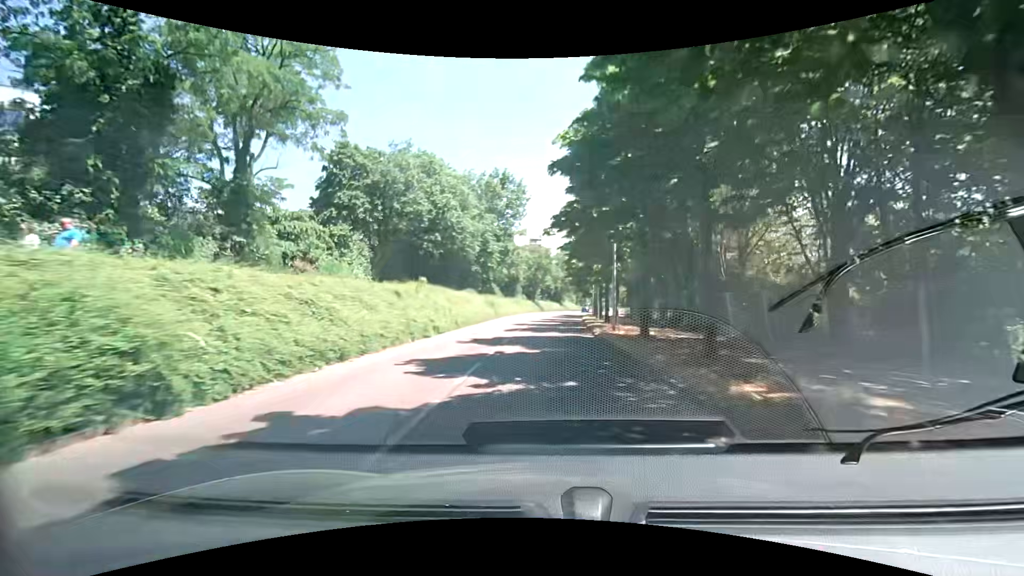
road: tertiary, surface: asphalt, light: Day
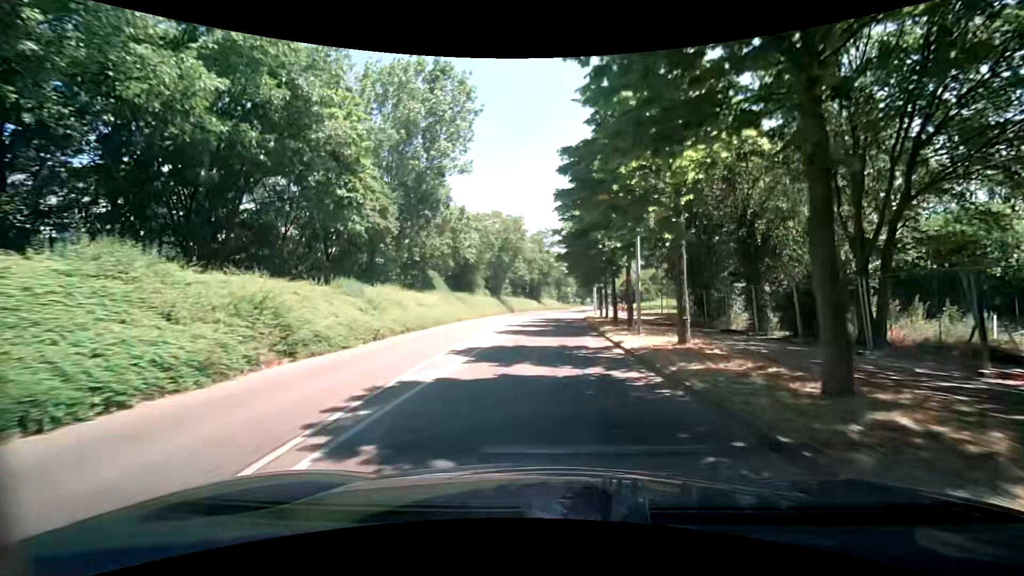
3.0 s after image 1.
(+1.2, +37.2) m; +2°
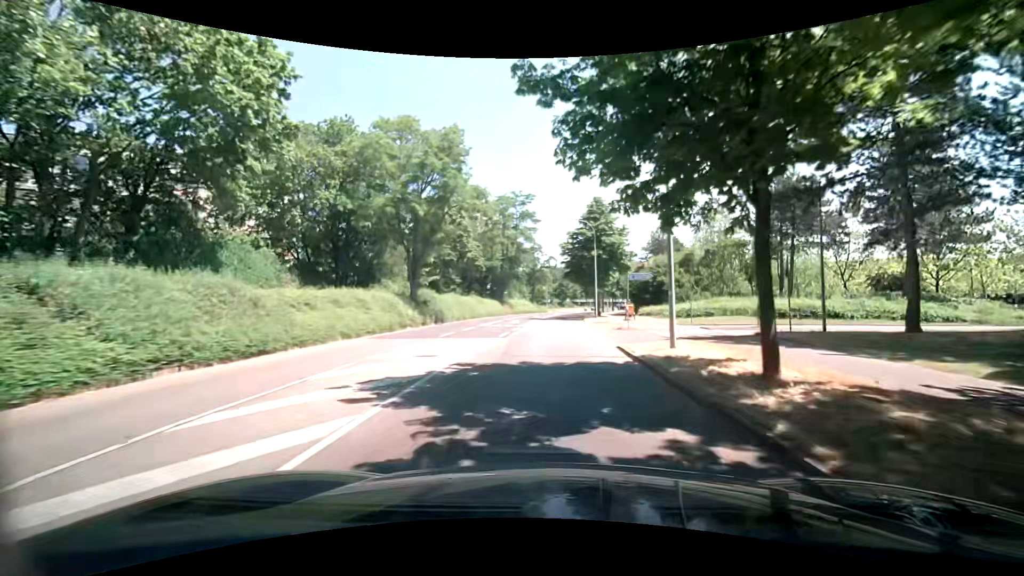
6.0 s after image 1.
(+1.4, +37.3) m; +4°
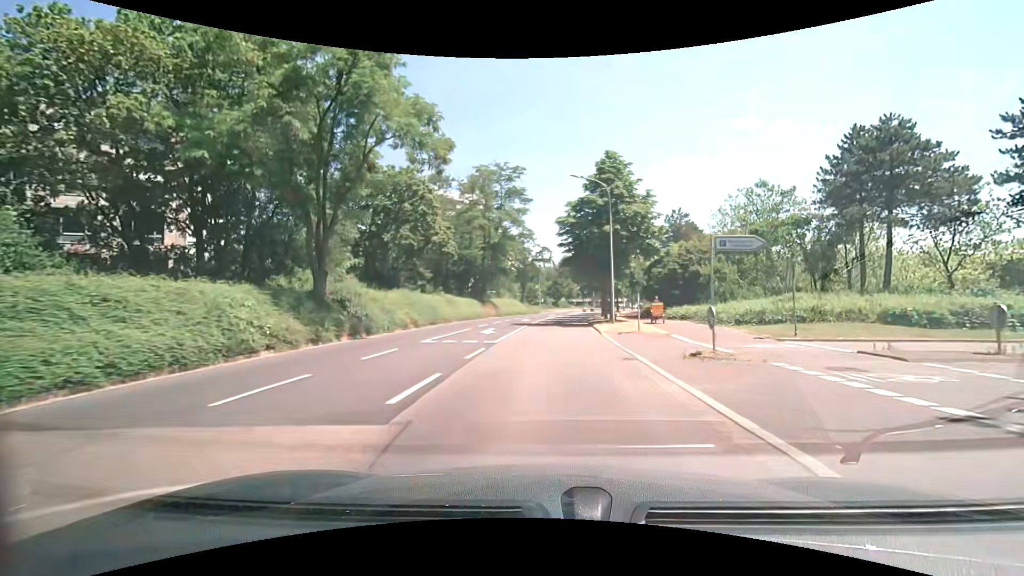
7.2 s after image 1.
(0.0, +14.9) m; +1°
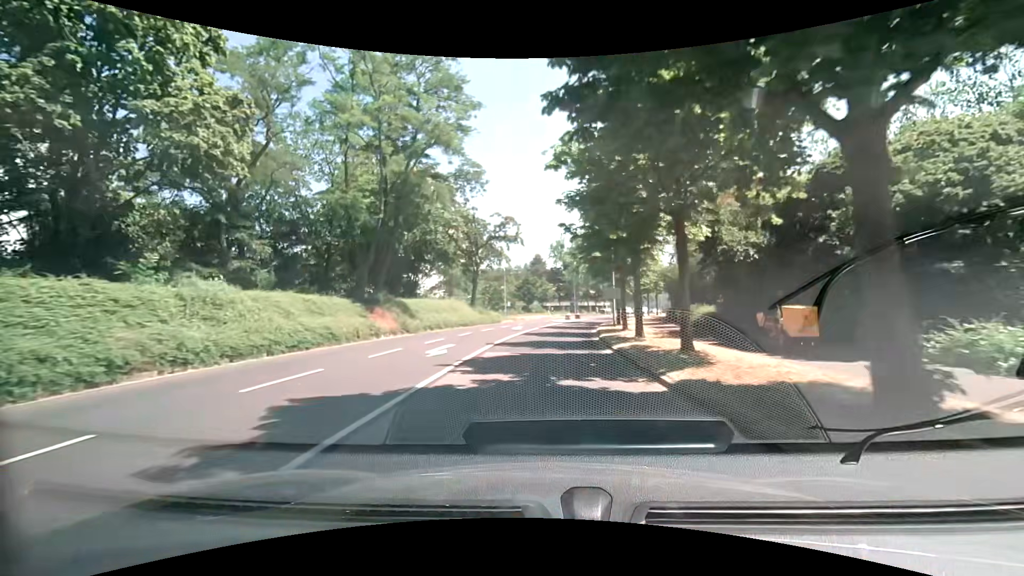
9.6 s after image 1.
(+0.6, +29.8) m; +3°
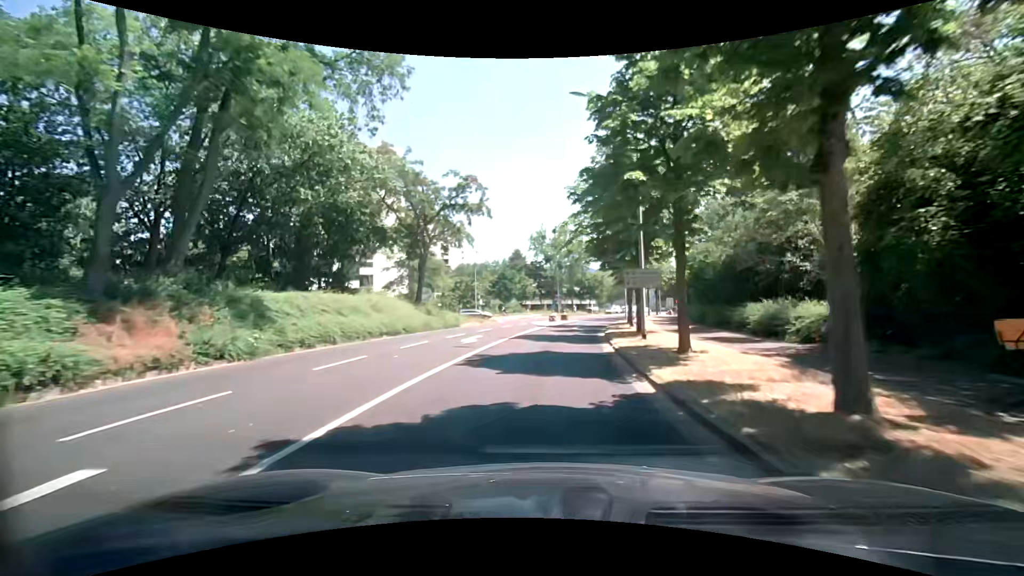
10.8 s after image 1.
(+0.3, +14.9) m; +2°
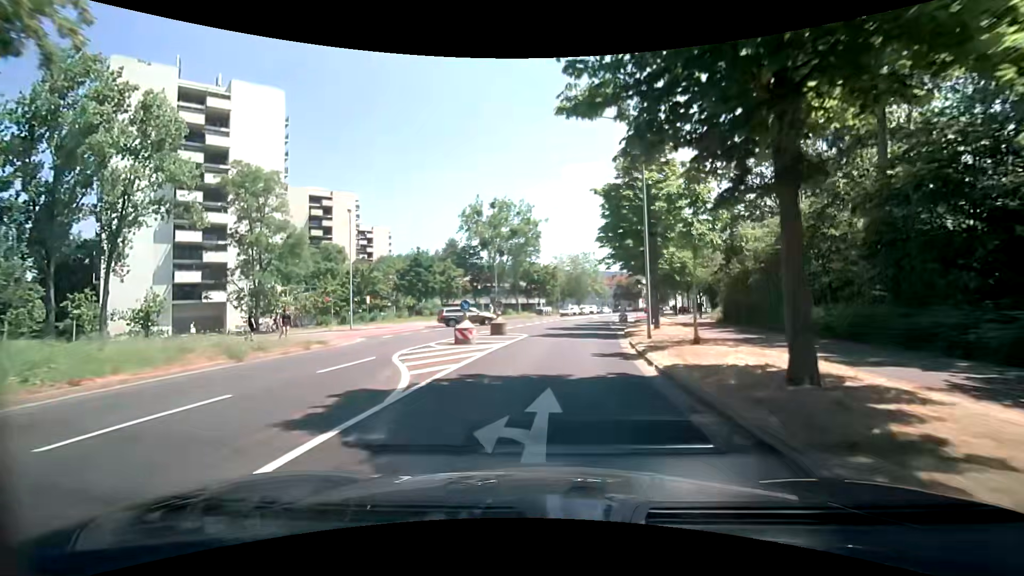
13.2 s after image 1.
(+1.8, +29.7) m; +7°
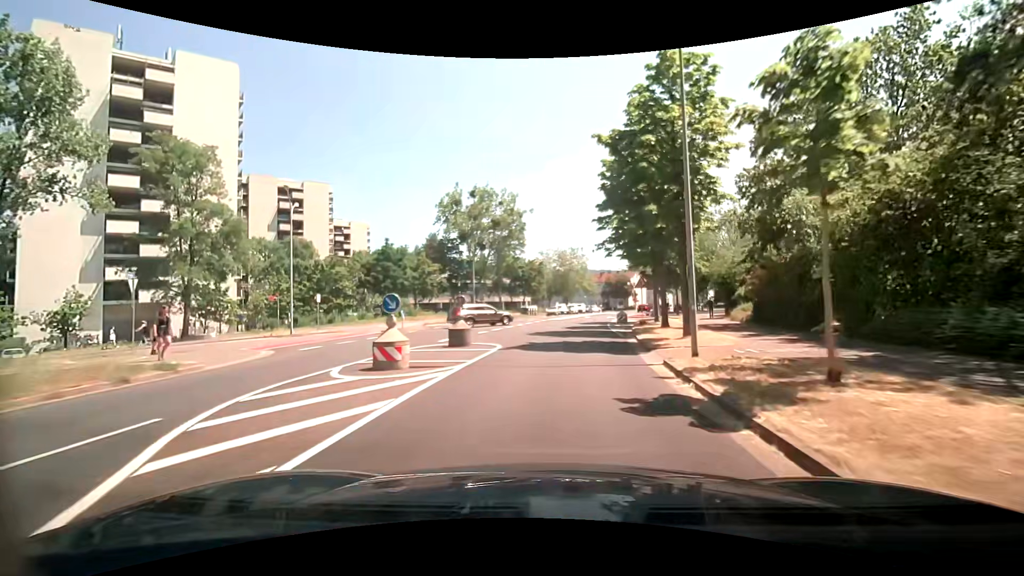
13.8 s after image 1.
(+0.1, +7.5) m; +1°
